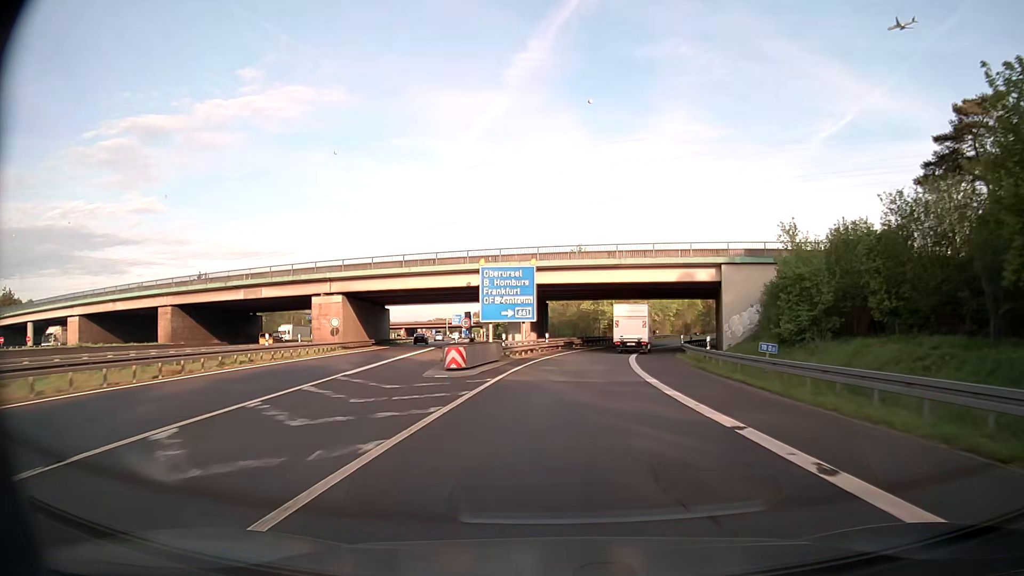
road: motorway_link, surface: asphalt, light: Day
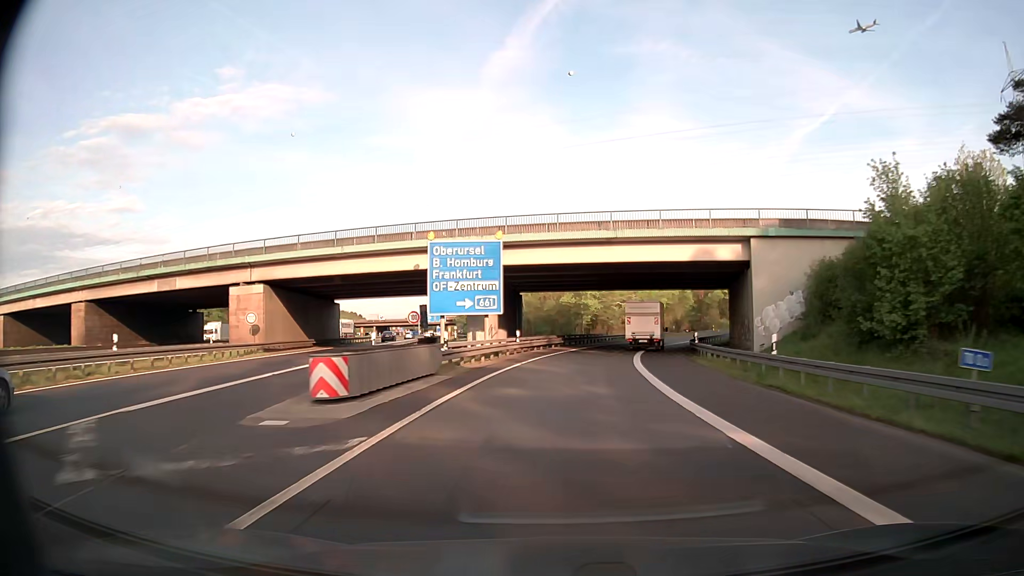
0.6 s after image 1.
(+0.2, +11.8) m; +2°
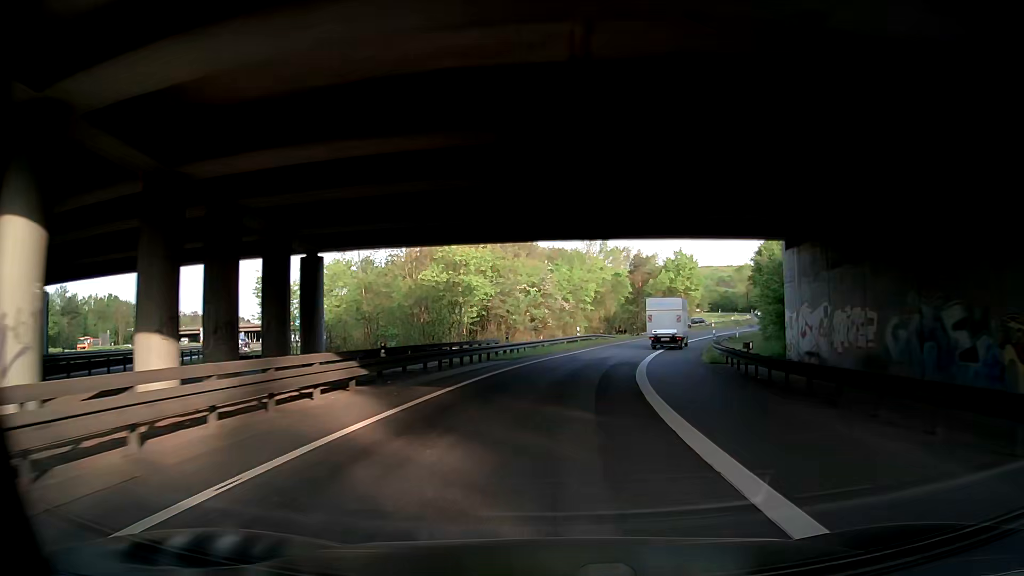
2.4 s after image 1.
(+2.4, +35.3) m; +9°
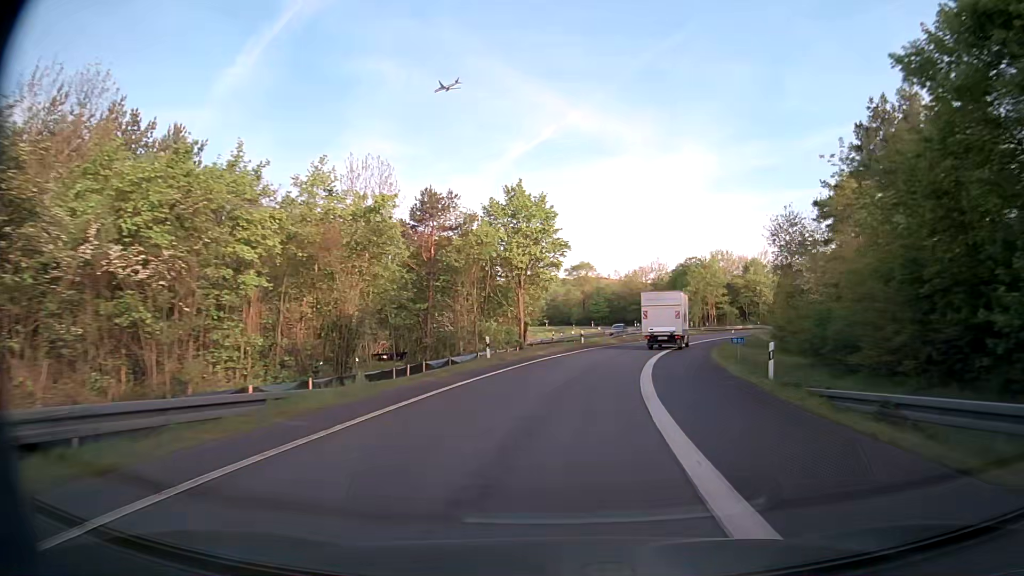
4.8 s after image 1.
(+4.5, +46.8) m; +16°
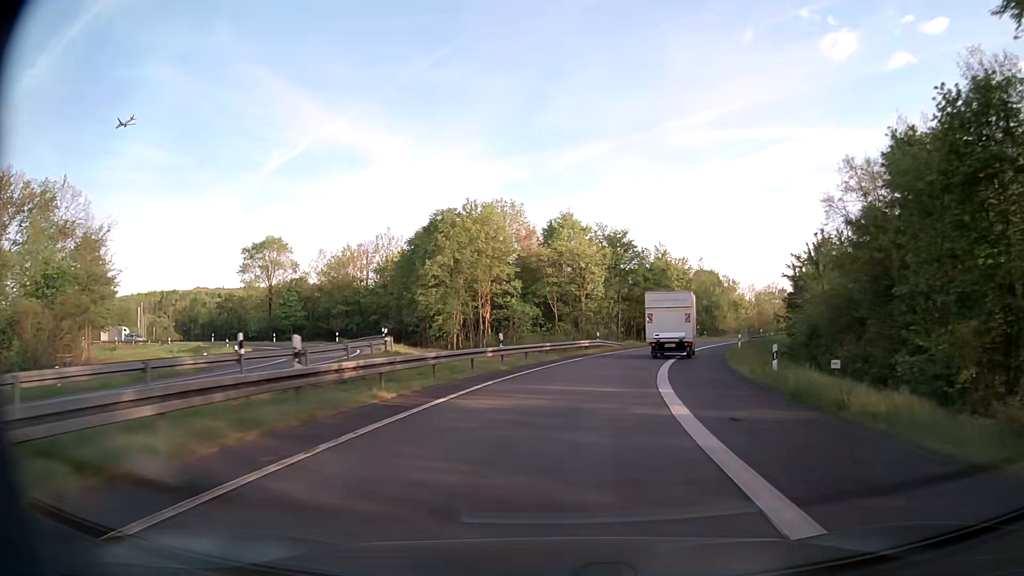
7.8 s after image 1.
(+10.8, +56.8) m; +22°
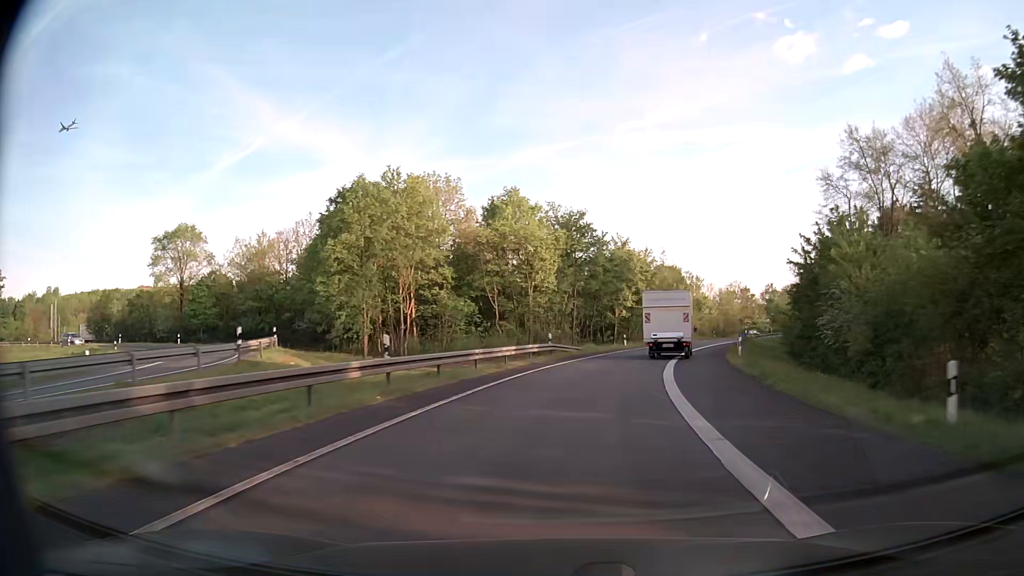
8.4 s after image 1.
(+0.4, +11.5) m; +4°
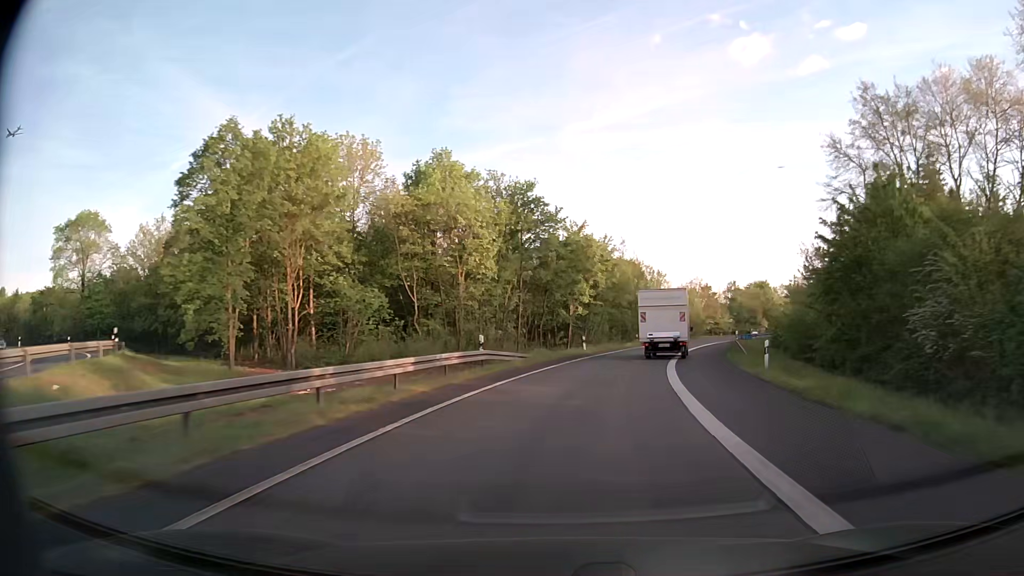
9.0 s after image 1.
(+0.4, +11.5) m; +5°
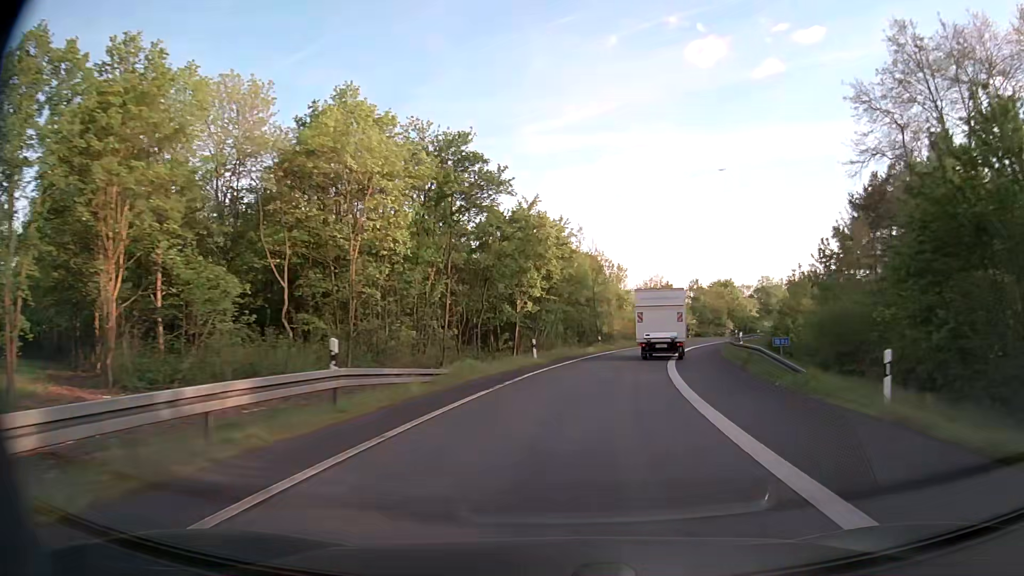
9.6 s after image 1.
(+0.4, +11.5) m; +4°
(0, +10) (+1, +20) (+3, +30) (+5, +40) (+8, +49) (+11, +59) (+14, +68) (+18, +77) (+22, +86) (+27, +95) m
